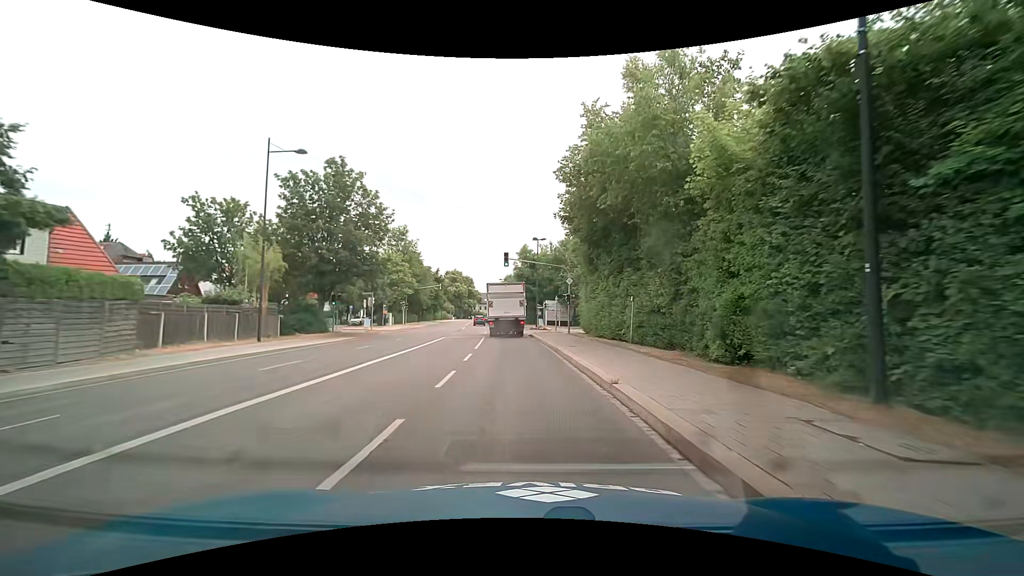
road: secondary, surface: asphalt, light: Day
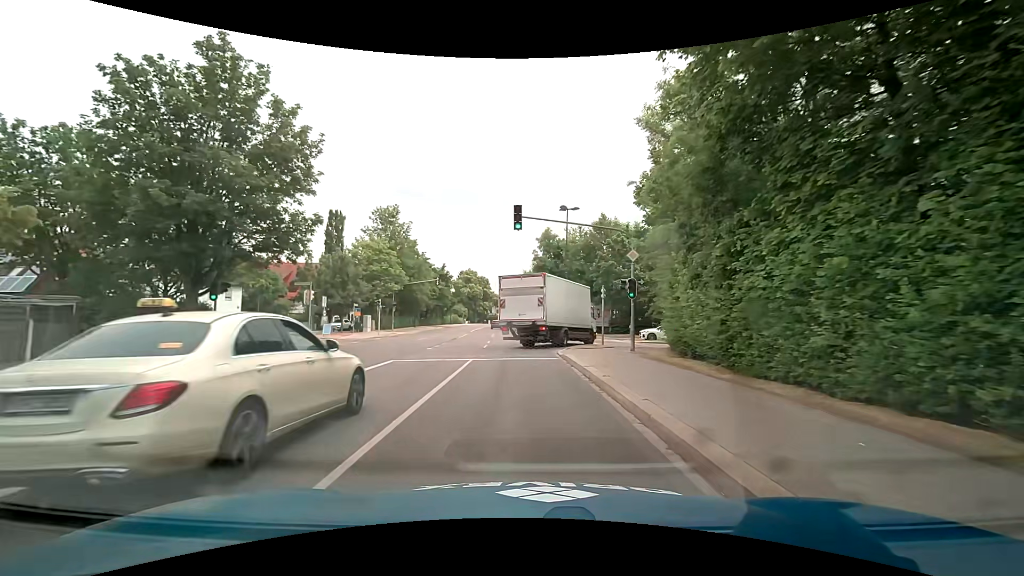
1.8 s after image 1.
(-0.2, +17.5) m; -2°
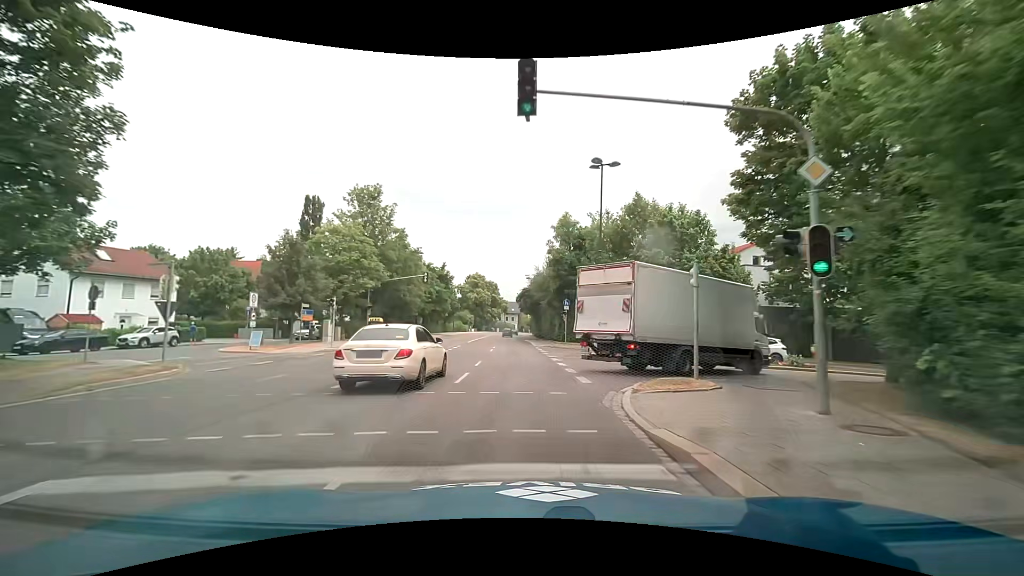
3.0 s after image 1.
(0.0, +13.7) m; -1°
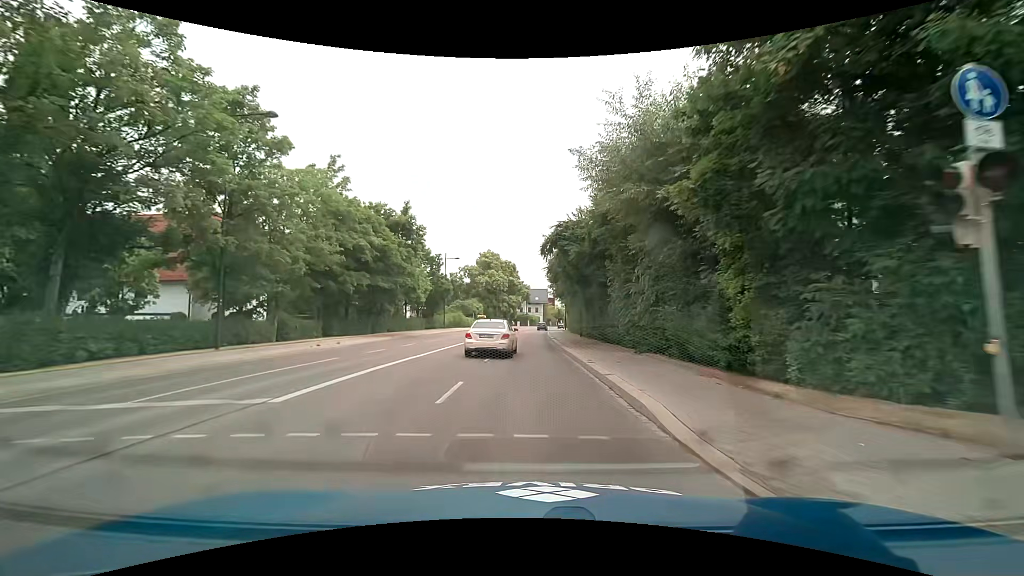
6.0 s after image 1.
(-0.9, +40.0) m; -3°
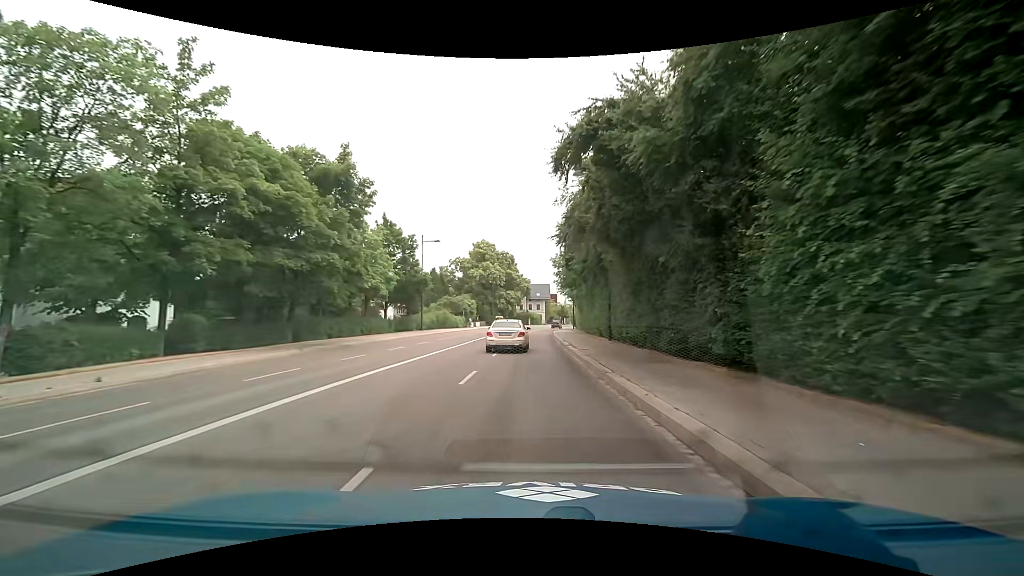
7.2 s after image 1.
(0.0, +15.6) m; 0°
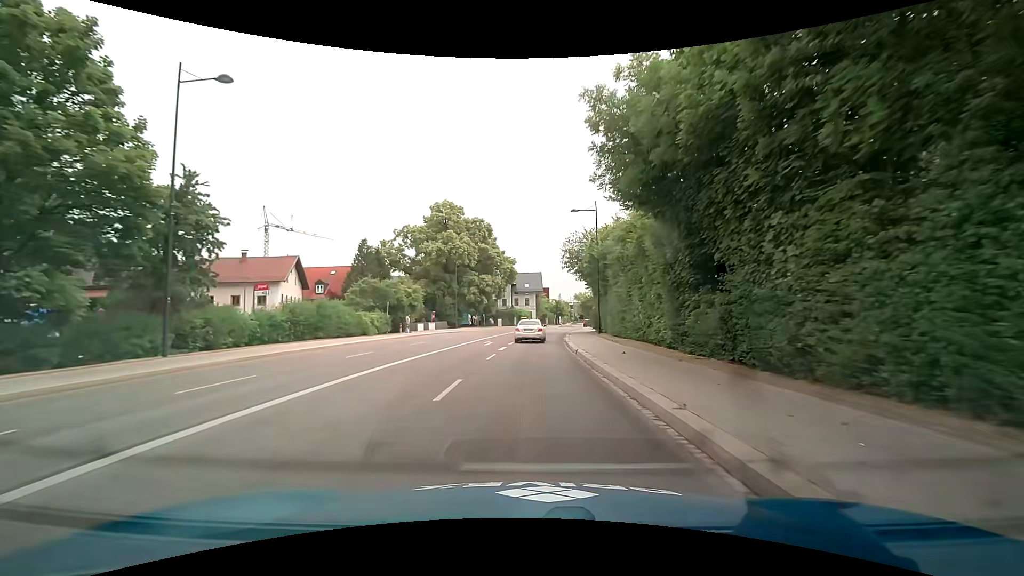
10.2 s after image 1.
(-0.1, +38.5) m; +1°
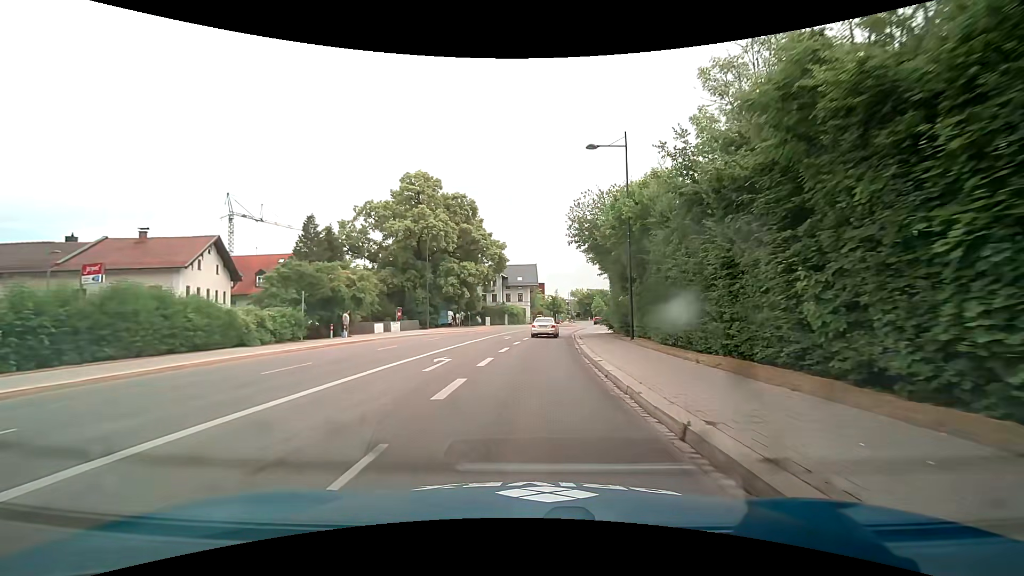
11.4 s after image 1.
(+0.1, +14.8) m; 0°
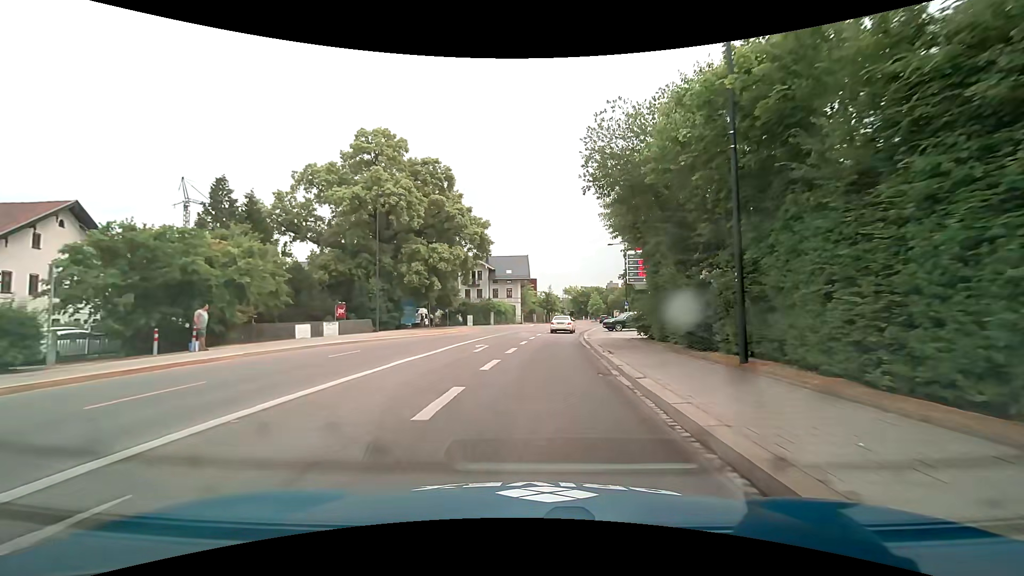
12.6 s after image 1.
(+0.3, +13.9) m; +2°
